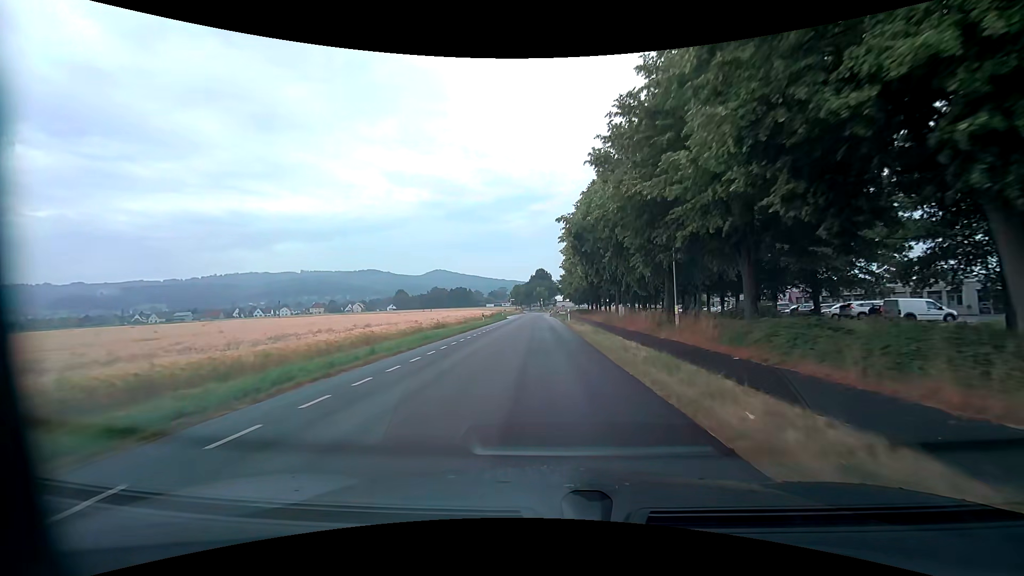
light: Day
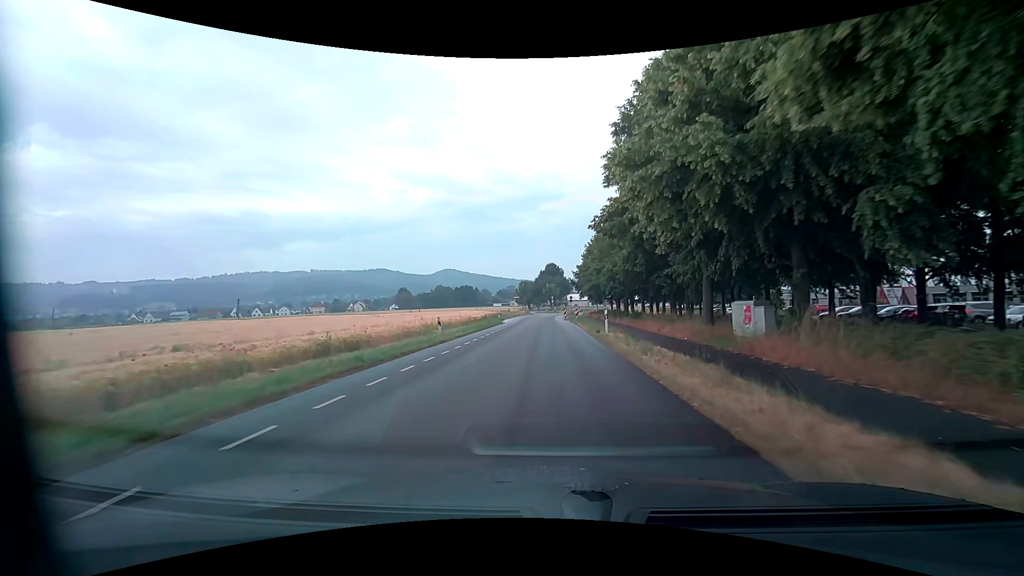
(+0.1, +23.2) m; 0°
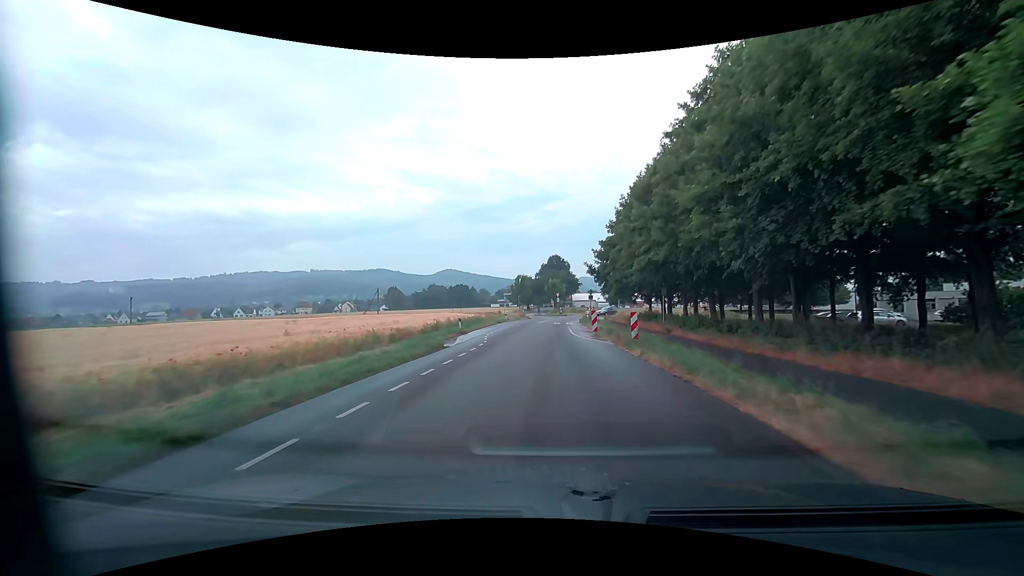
(-0.3, +30.1) m; 0°
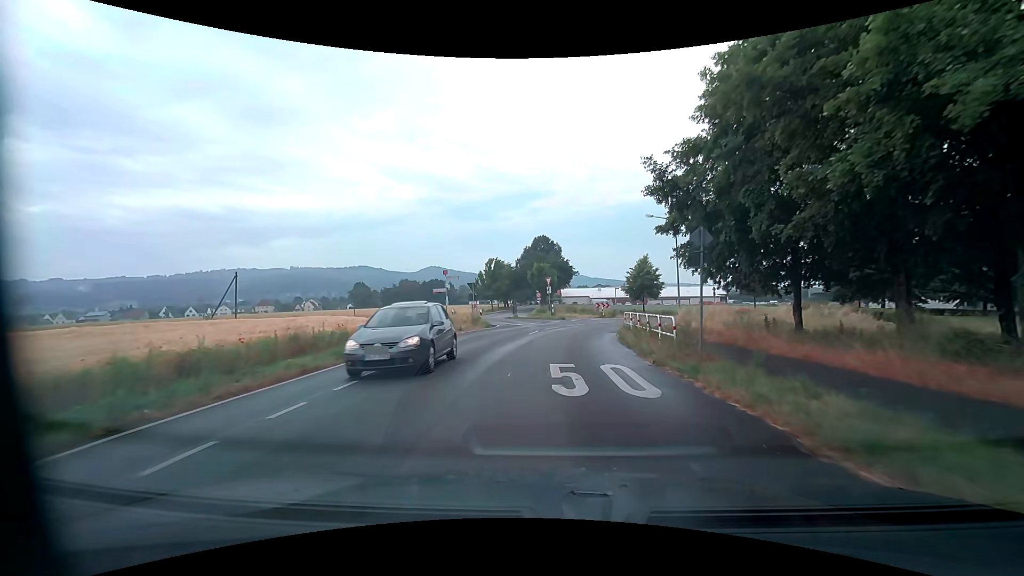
(+0.3, +35.6) m; +1°
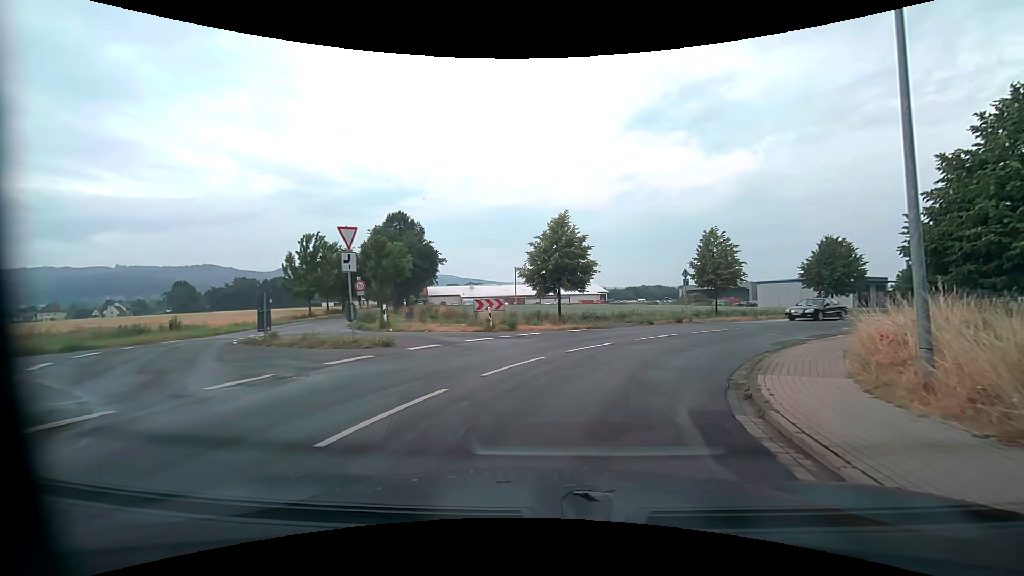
(+2.0, +27.0) m; +15°
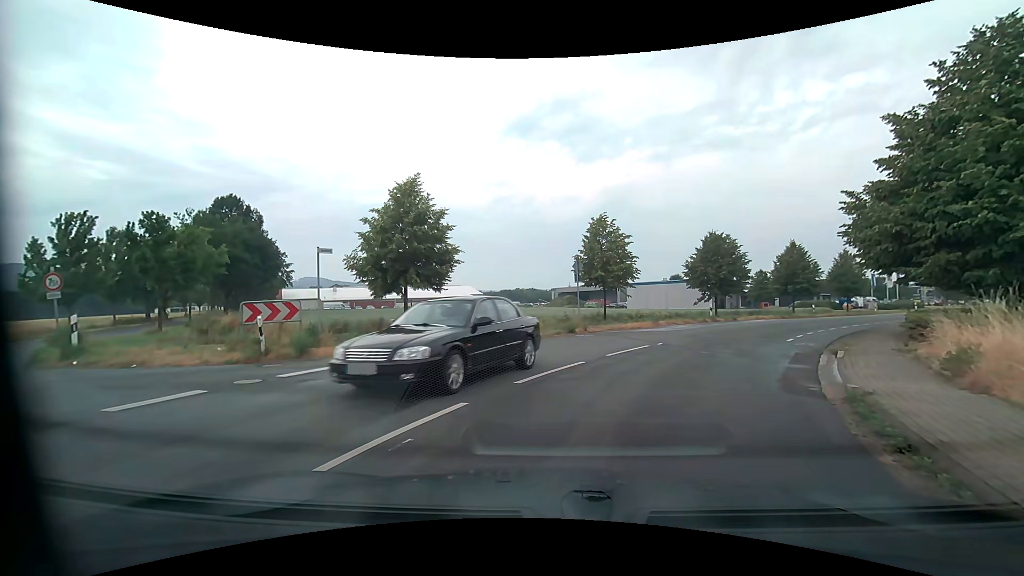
(+1.1, +8.7) m; +15°
